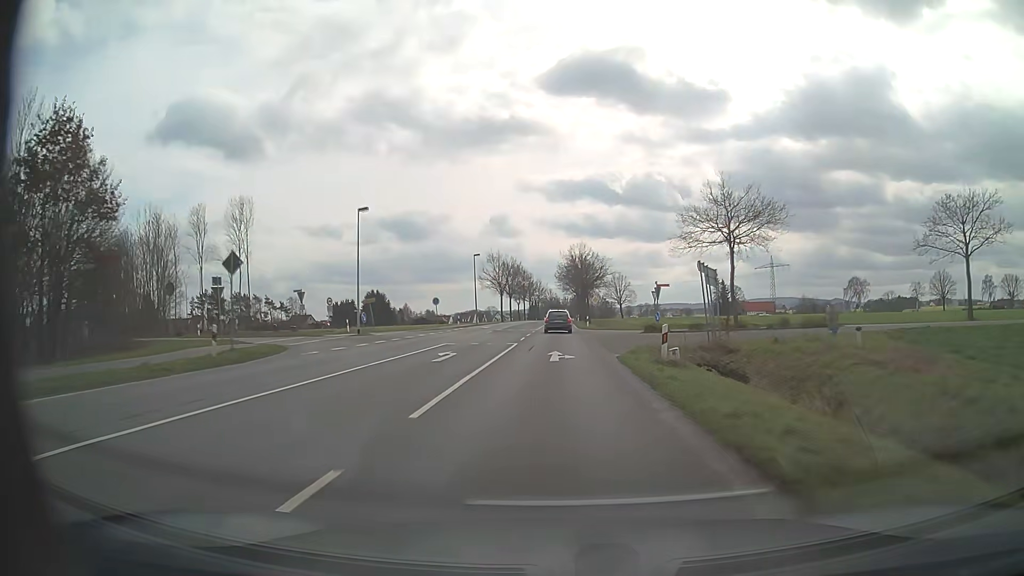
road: secondary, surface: asphalt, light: Day
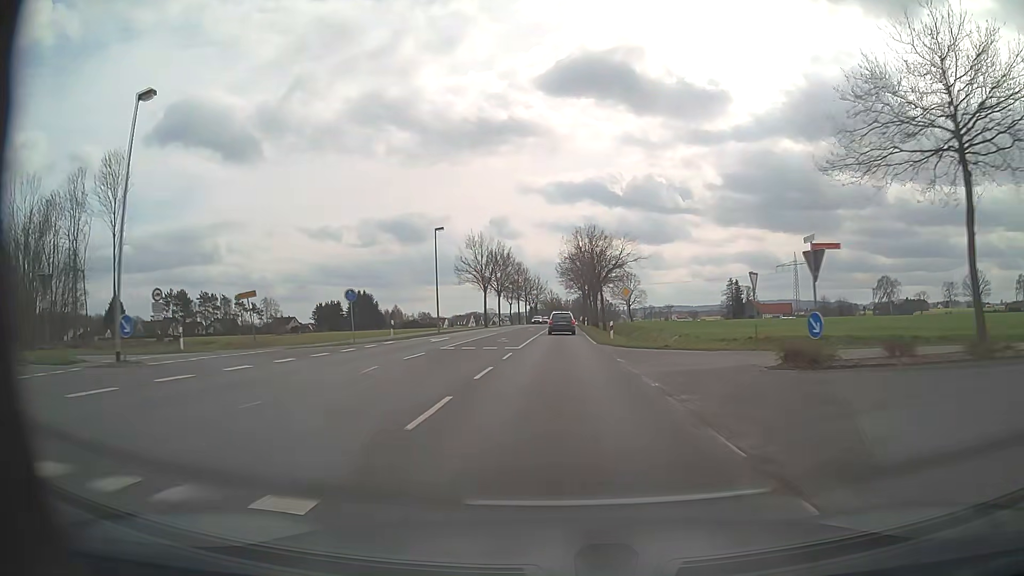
(0.0, +24.6) m; 0°
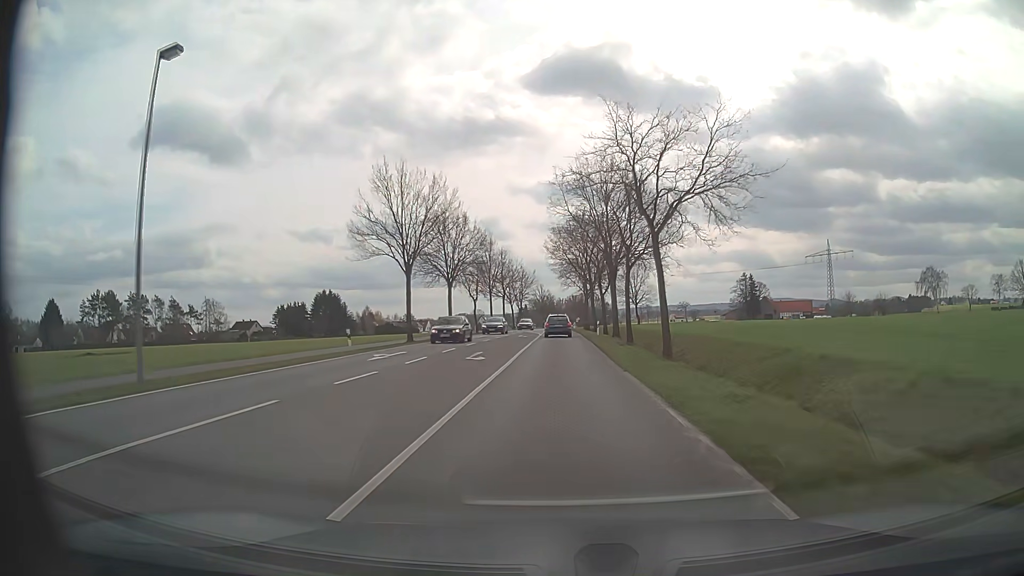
(+0.3, +36.6) m; +1°
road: tertiary
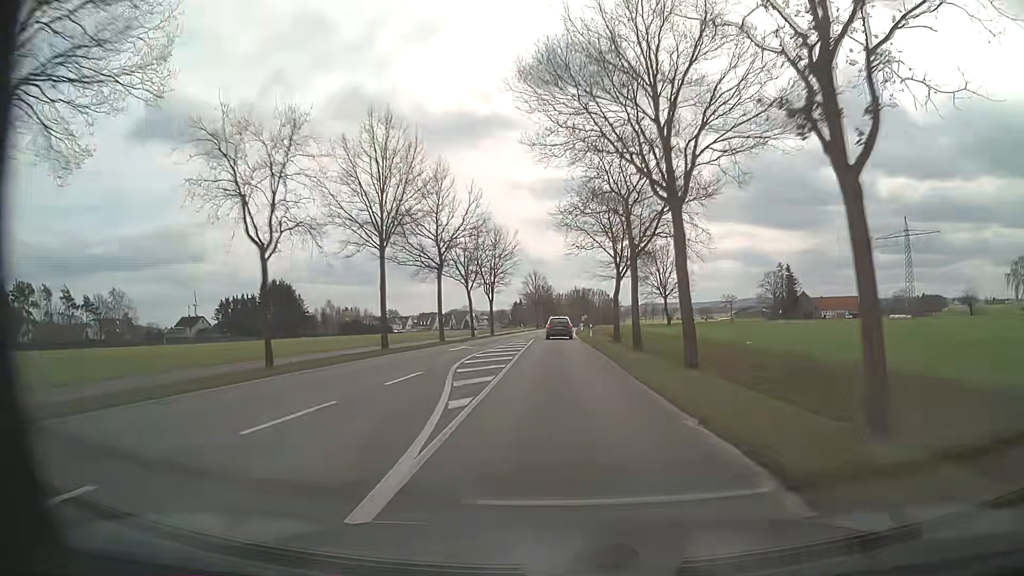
(0.0, +48.0) m; 0°
(0, +10) (0, +20) (0, +30) (0, +40) (0, +50) (0, +60) (+1, +70) (+1, +80) (+1, +90) (+1, +100) m
